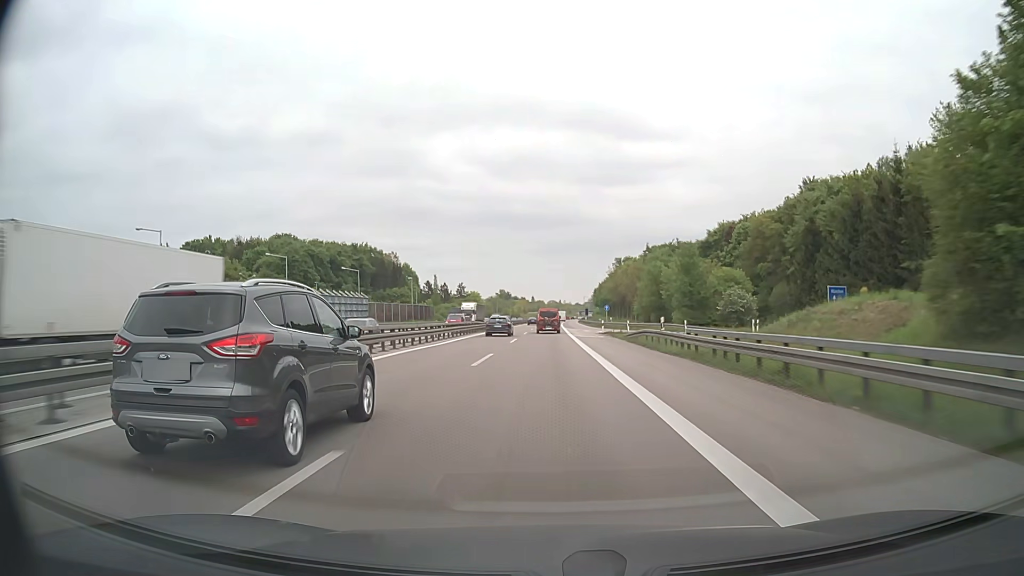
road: motorway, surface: asphalt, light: Day
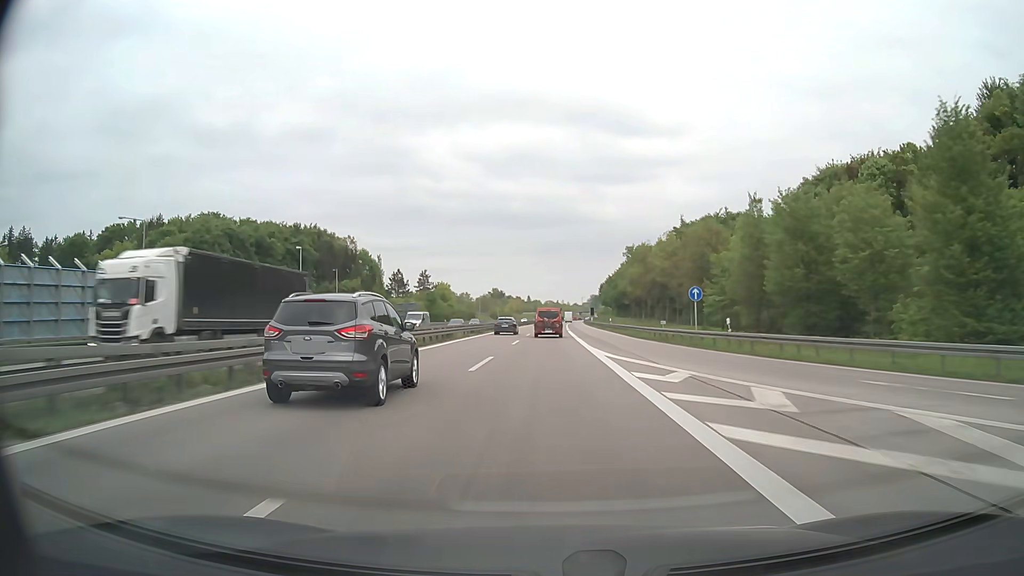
(-0.1, +56.1) m; 0°
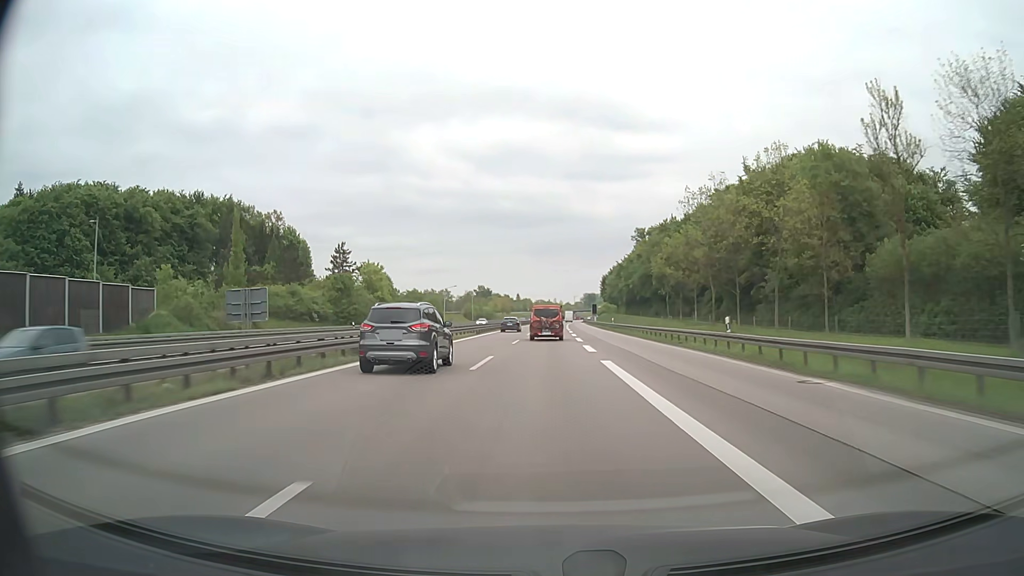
(+0.5, +53.8) m; +1°
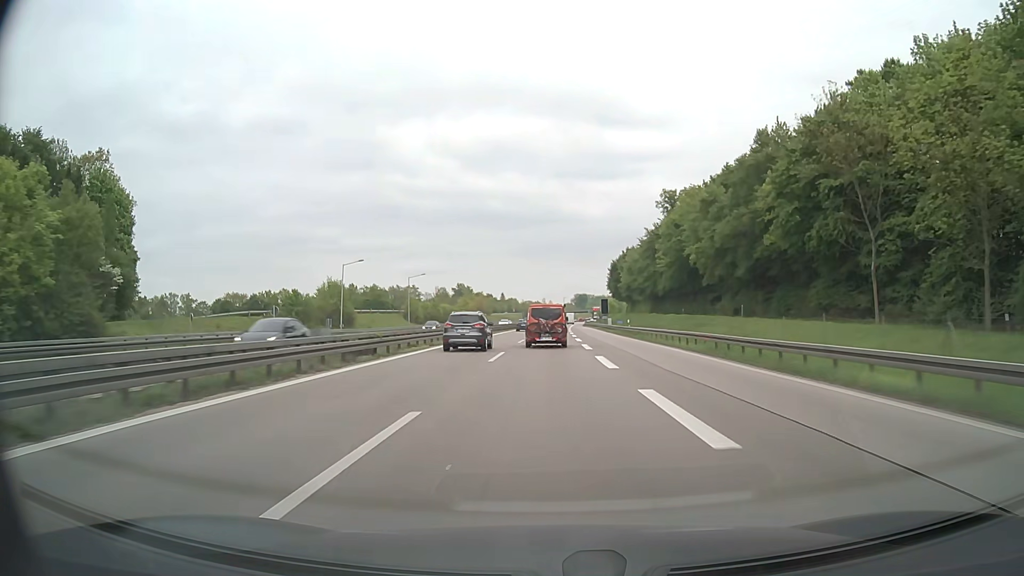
(+0.5, +67.9) m; +1°
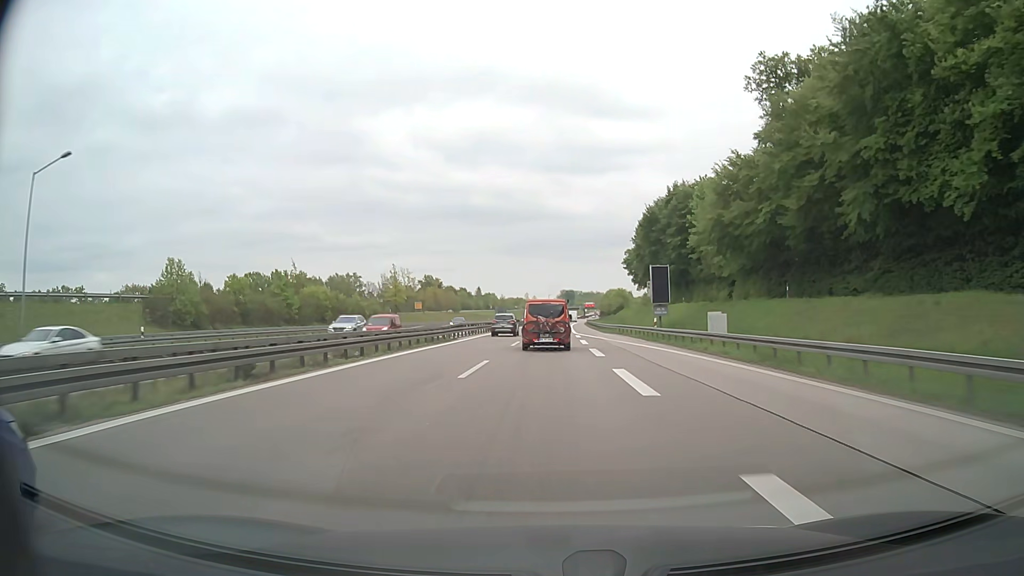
(+1.3, +79.3) m; +1°
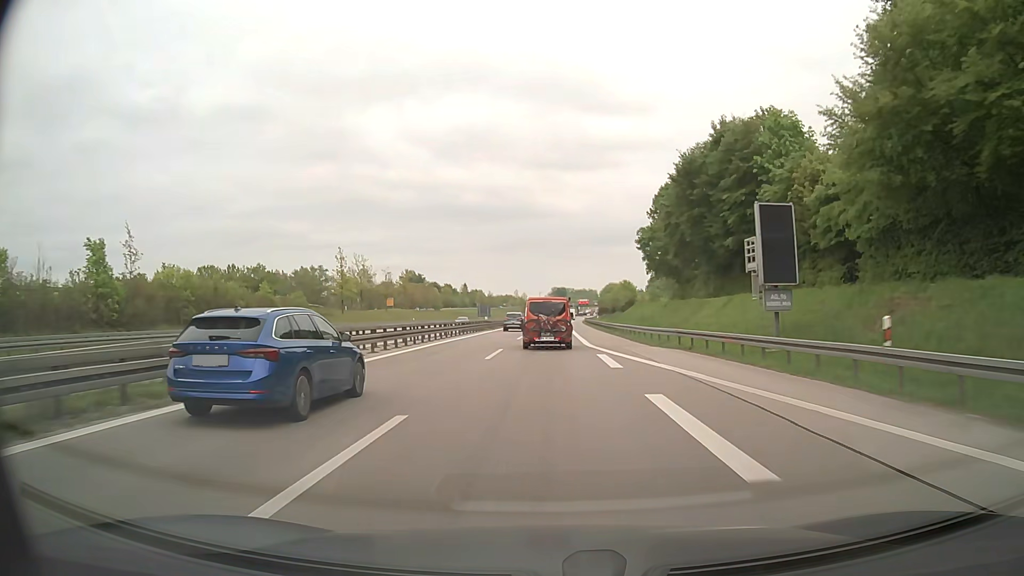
(+0.2, +30.0) m; +1°
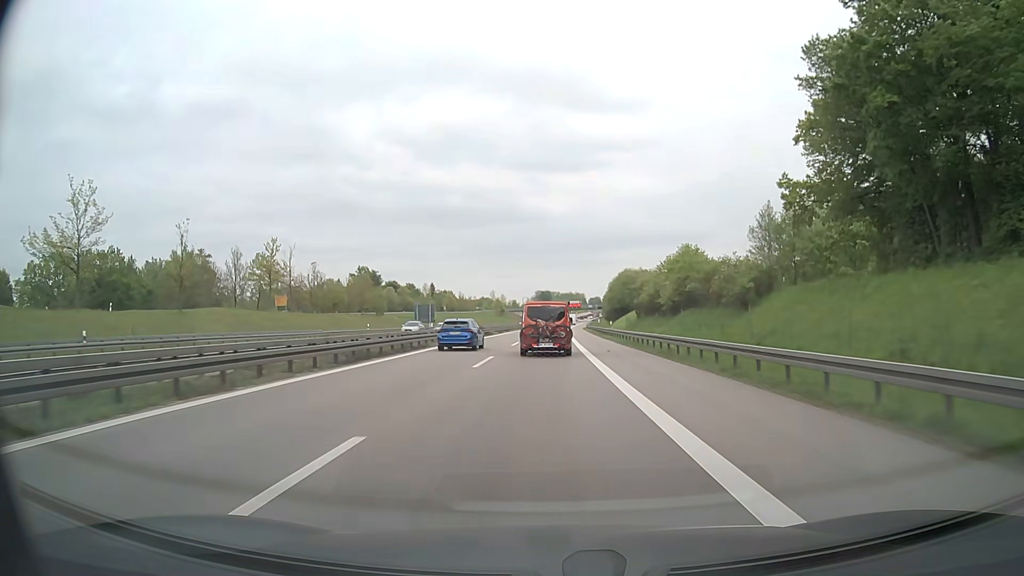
(+1.0, +74.2) m; +1°
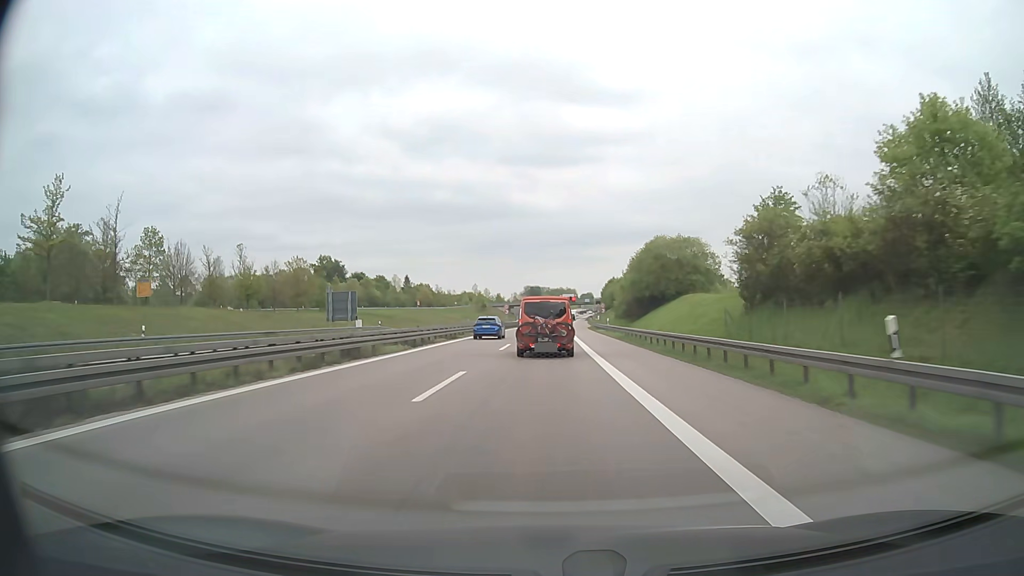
(+0.3, +45.3) m; +1°
(0, +10) (0, +20) (0, +30) (0, +40) (0, +50) (0, +60) (0, +70) (+1, +80) (+1, +90) (+1, +100) m
